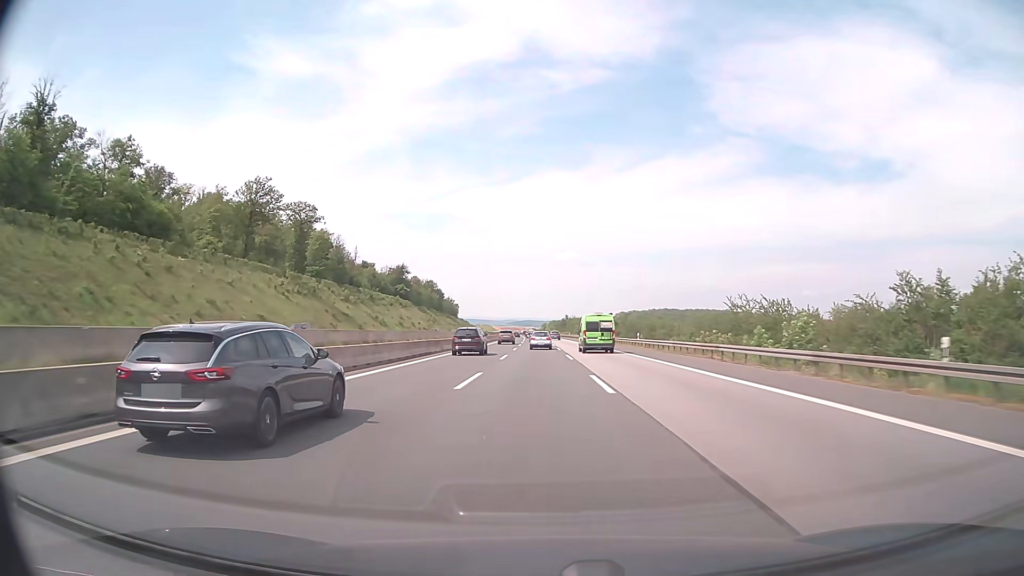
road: motorway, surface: asphalt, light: Day
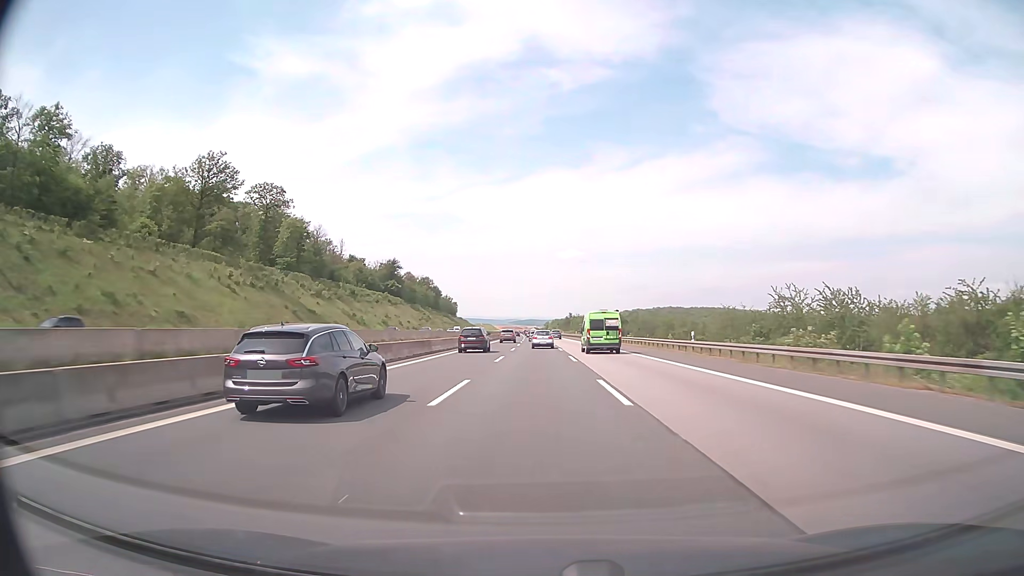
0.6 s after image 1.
(-0.1, +21.7) m; 0°
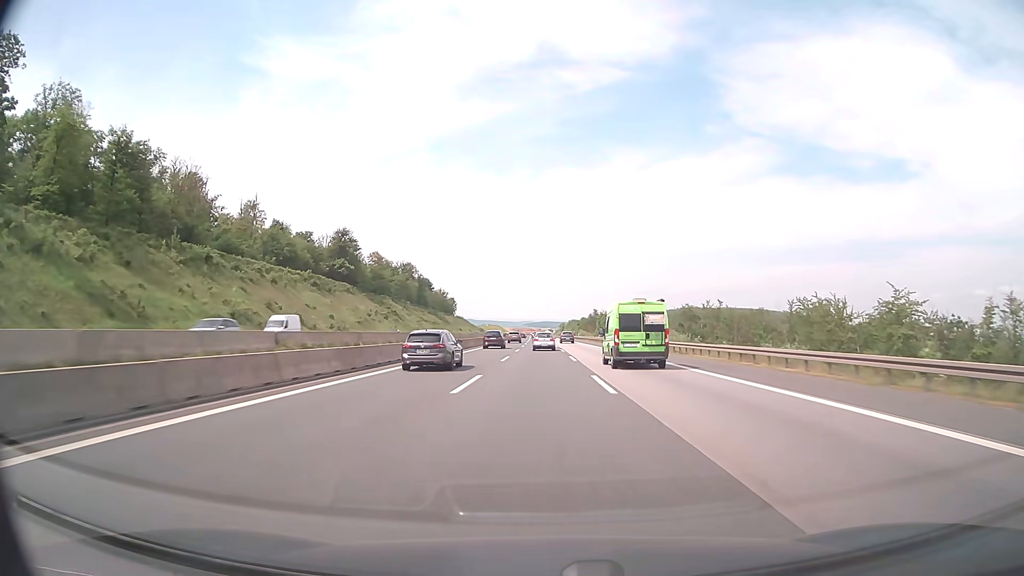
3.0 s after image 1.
(-0.7, +86.8) m; -1°
(0, +10) (0, +20) (0, +30) (0, +40) (0, +50) (0, +60) (0, +70) (0, +80) (-1, +90) (-1, +100) m
